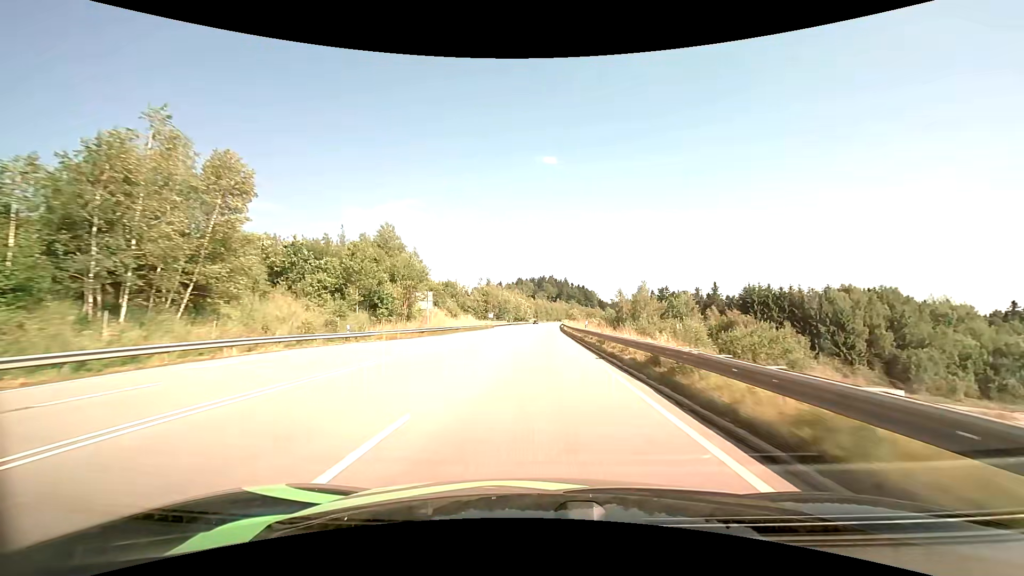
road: primary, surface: asphalt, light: Day
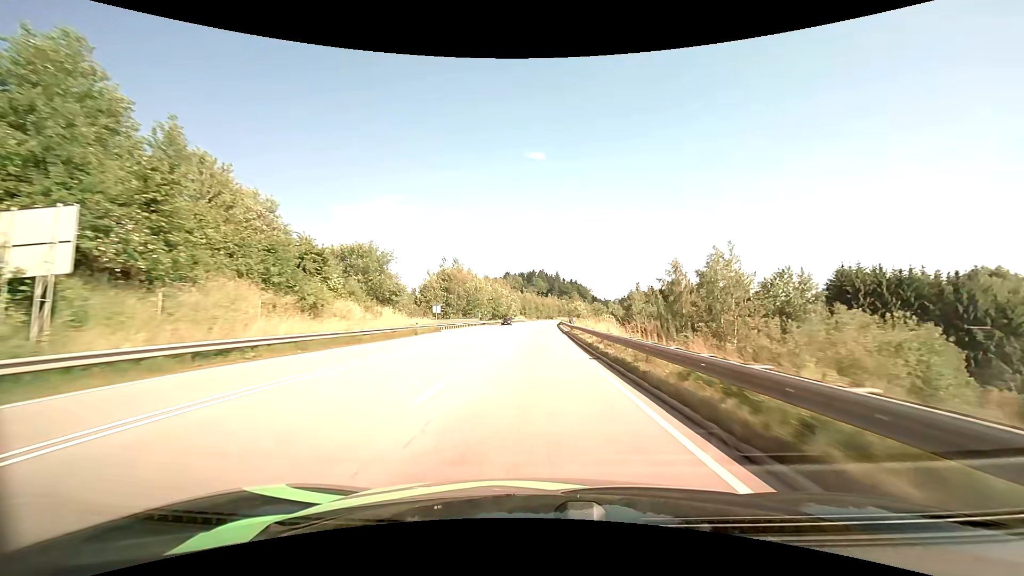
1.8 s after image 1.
(+0.4, +42.6) m; +1°
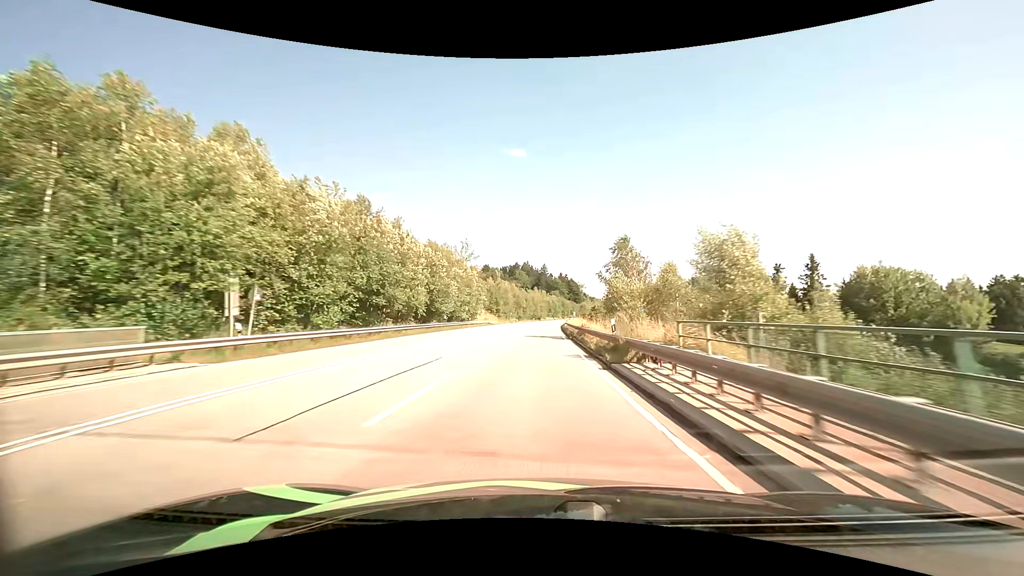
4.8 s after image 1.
(+0.7, +72.8) m; +2°
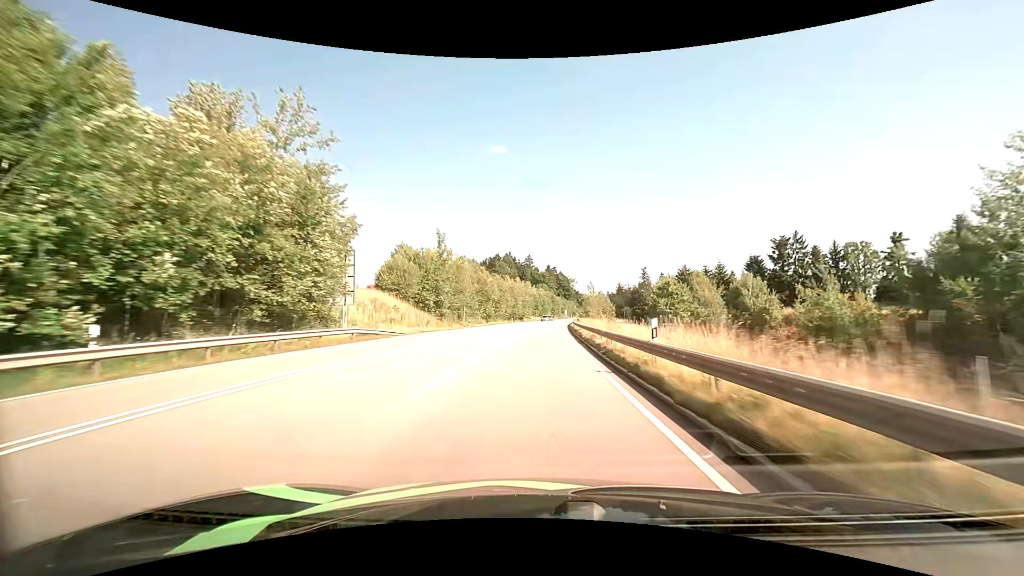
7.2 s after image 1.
(+0.8, +58.1) m; +2°
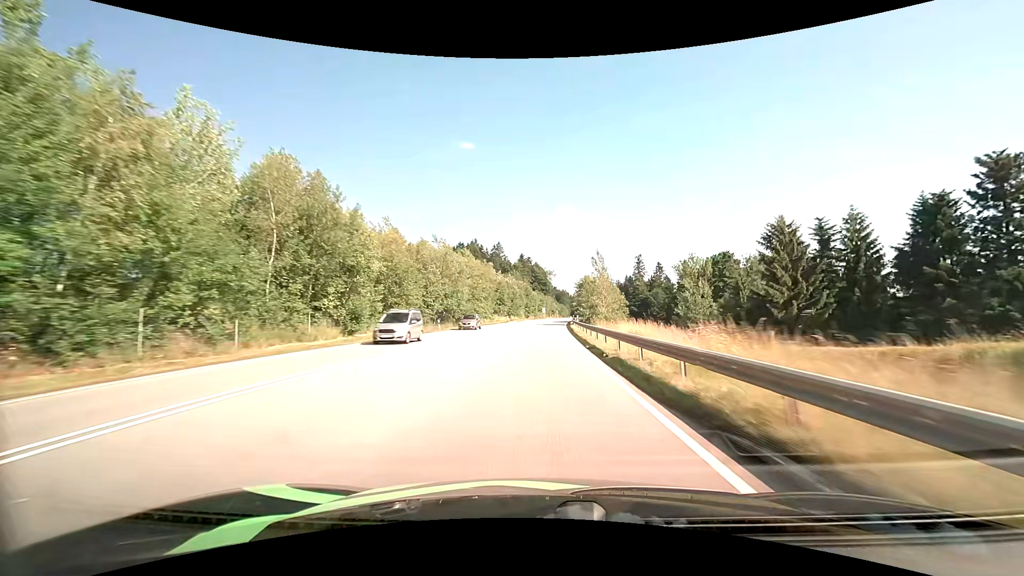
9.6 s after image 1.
(+1.4, +58.4) m; +3°
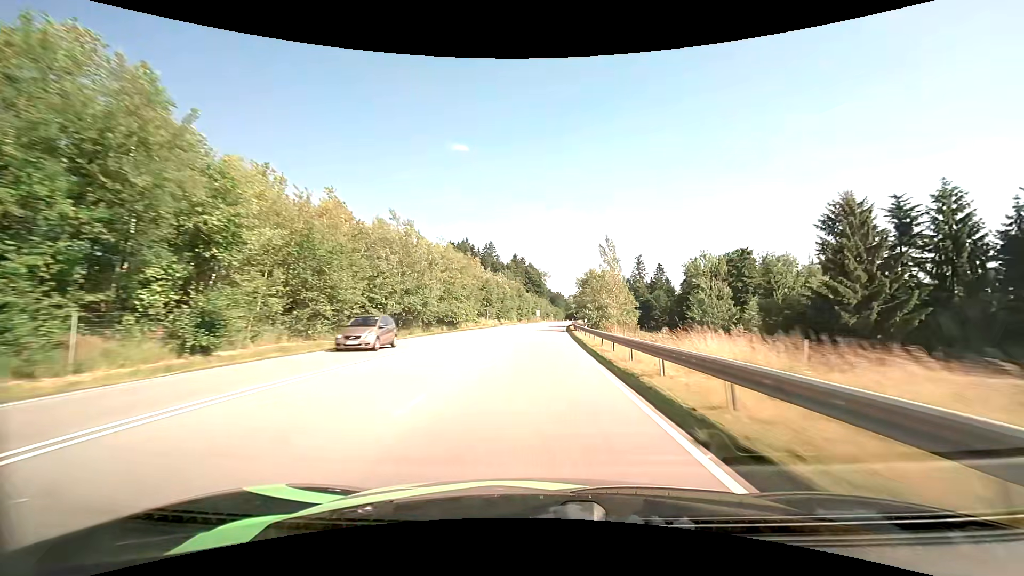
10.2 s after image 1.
(+0.1, +14.6) m; +1°
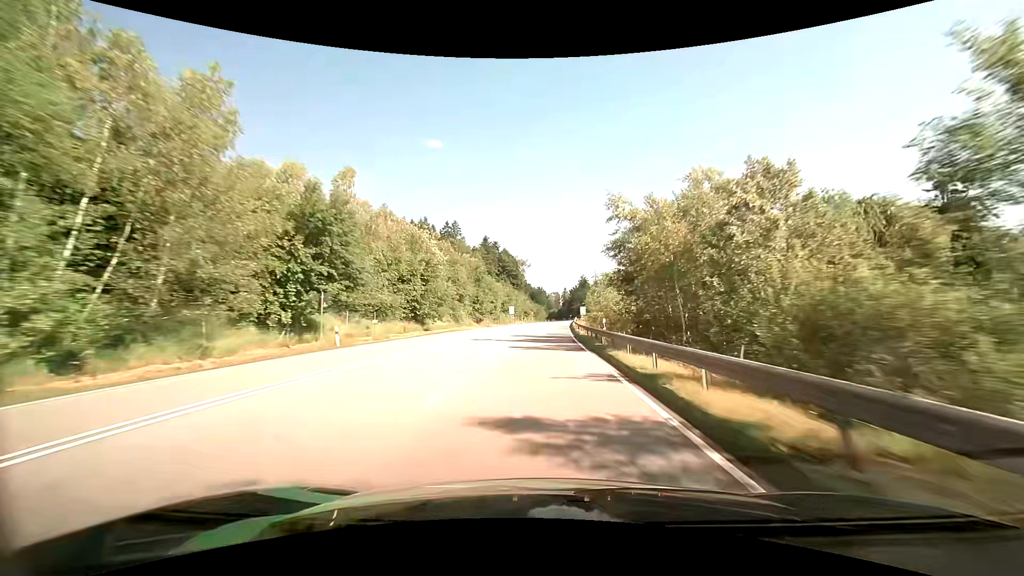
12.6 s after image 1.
(+1.3, +58.6) m; +2°
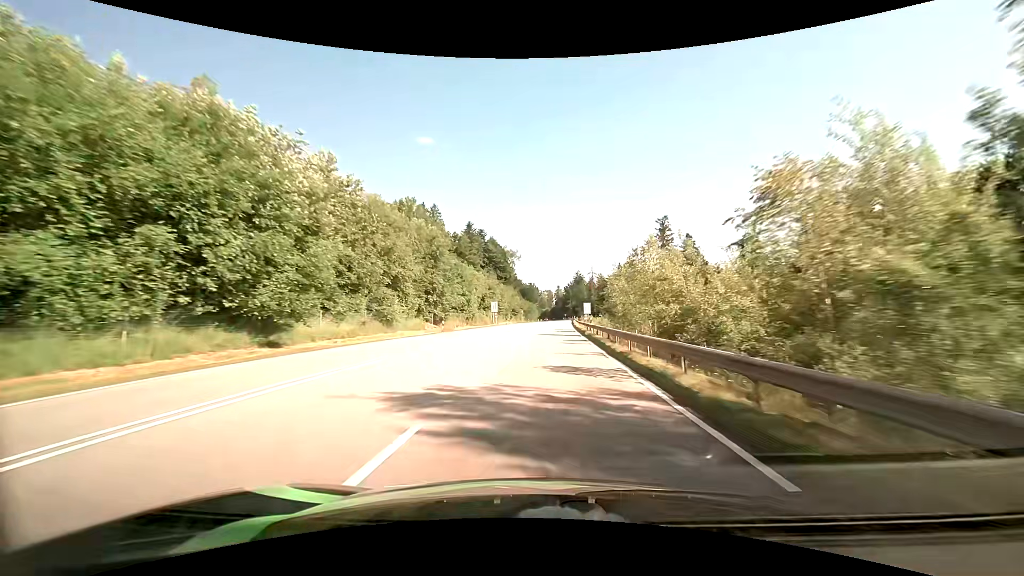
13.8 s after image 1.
(+0.2, +29.4) m; +1°
(0, +10) (0, +20) (0, +30) (+1, +40) (+1, +50) (+2, +60) (+2, +70) (+3, +80) (+4, +90) (+4, +100) m
